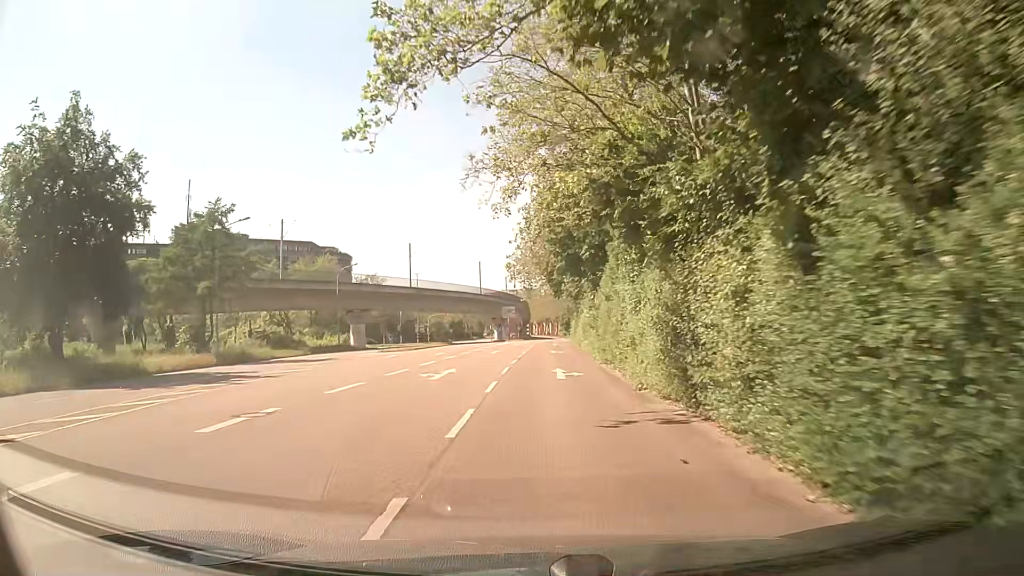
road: tertiary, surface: asphalt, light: Day
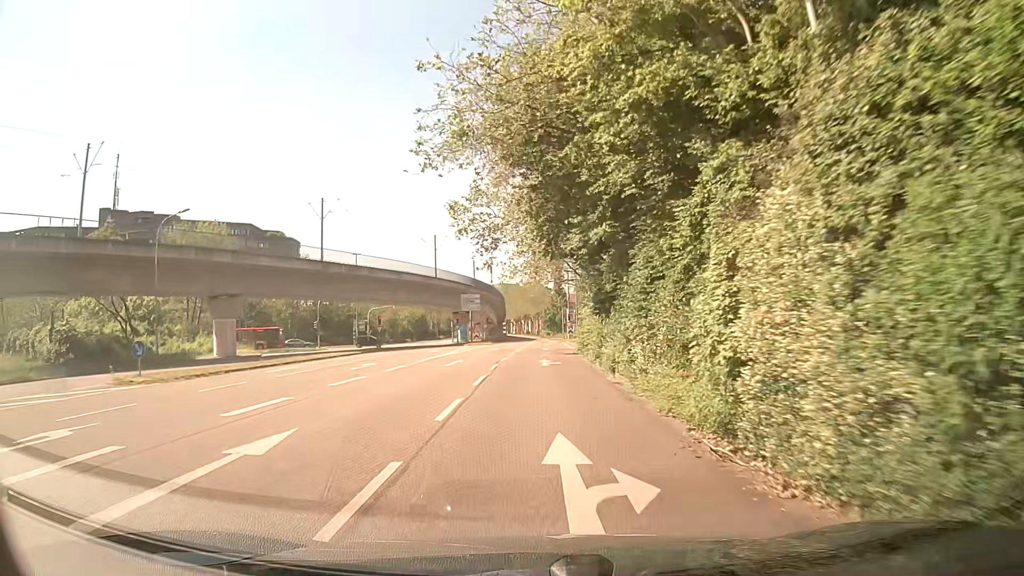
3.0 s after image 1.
(+1.2, +34.2) m; +4°
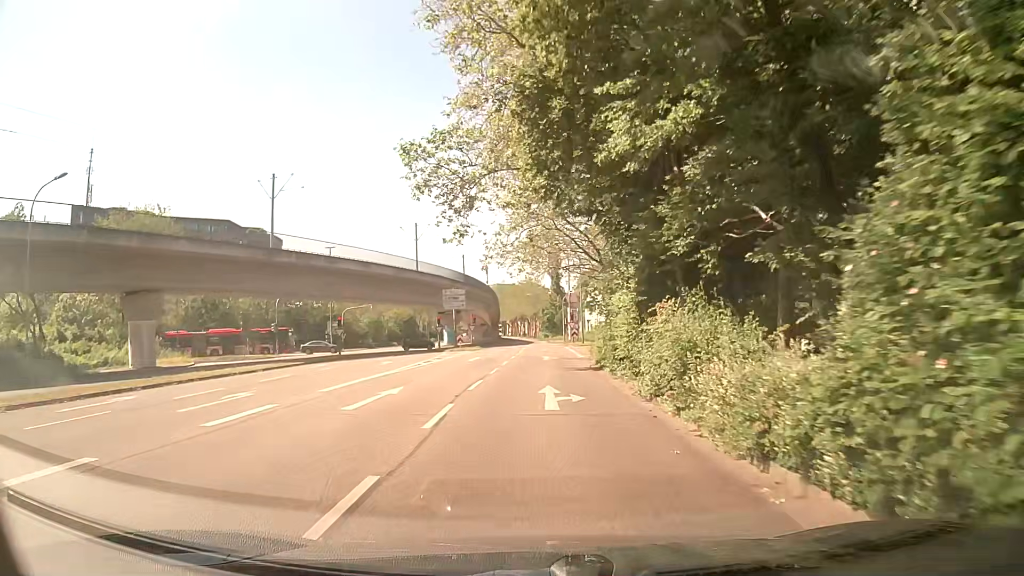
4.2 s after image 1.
(-0.2, +12.5) m; -1°
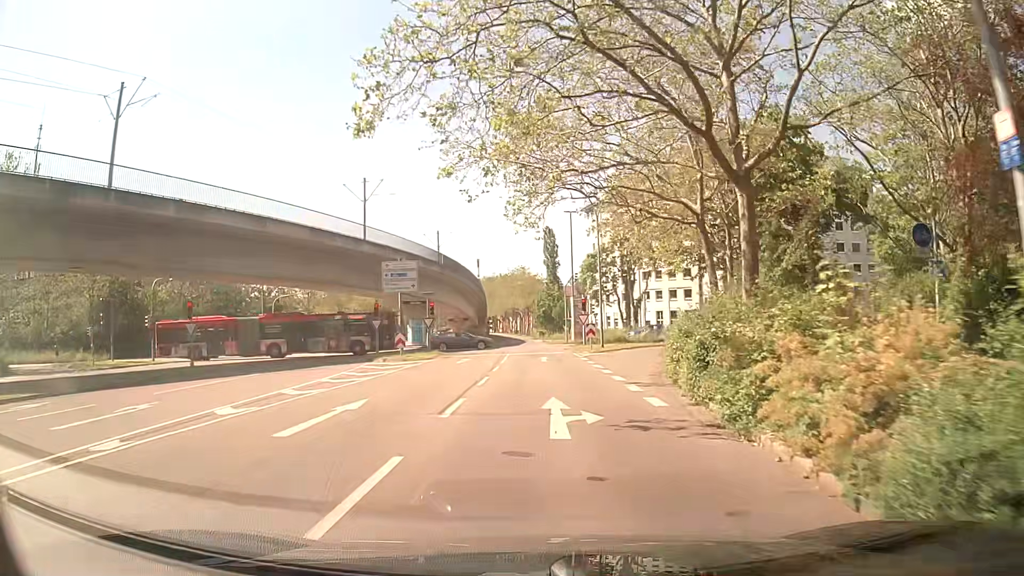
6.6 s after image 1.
(+0.2, +22.9) m; +1°
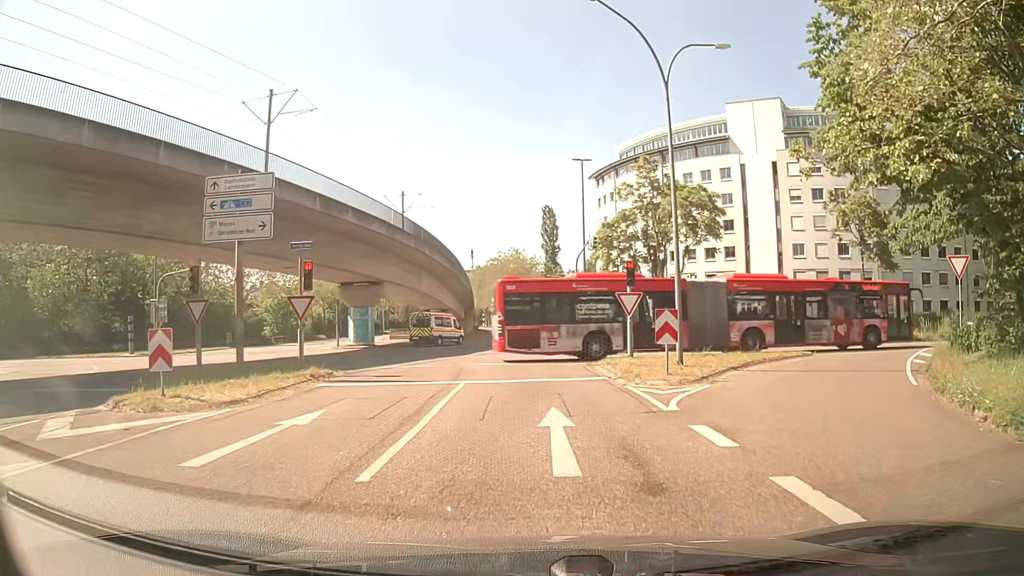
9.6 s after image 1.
(-0.3, +21.8) m; 0°
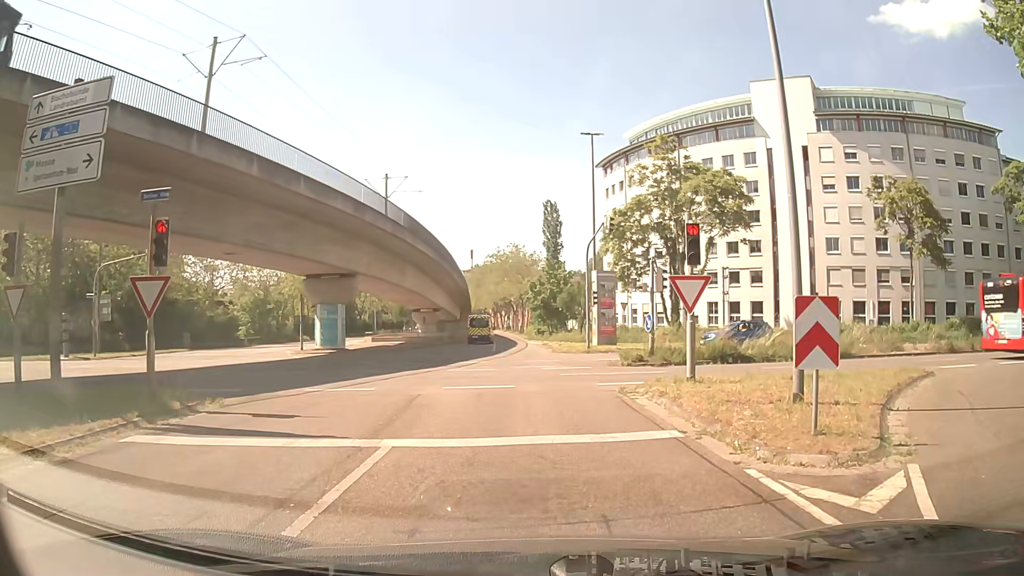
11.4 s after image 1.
(-0.1, +7.9) m; -1°
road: secondary_link
